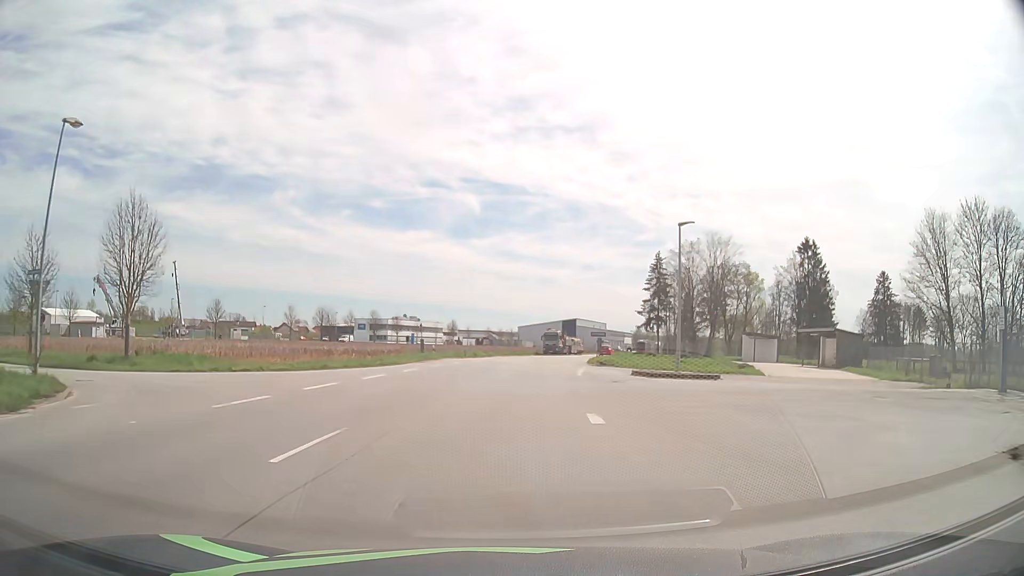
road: tertiary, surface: asphalt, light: Day
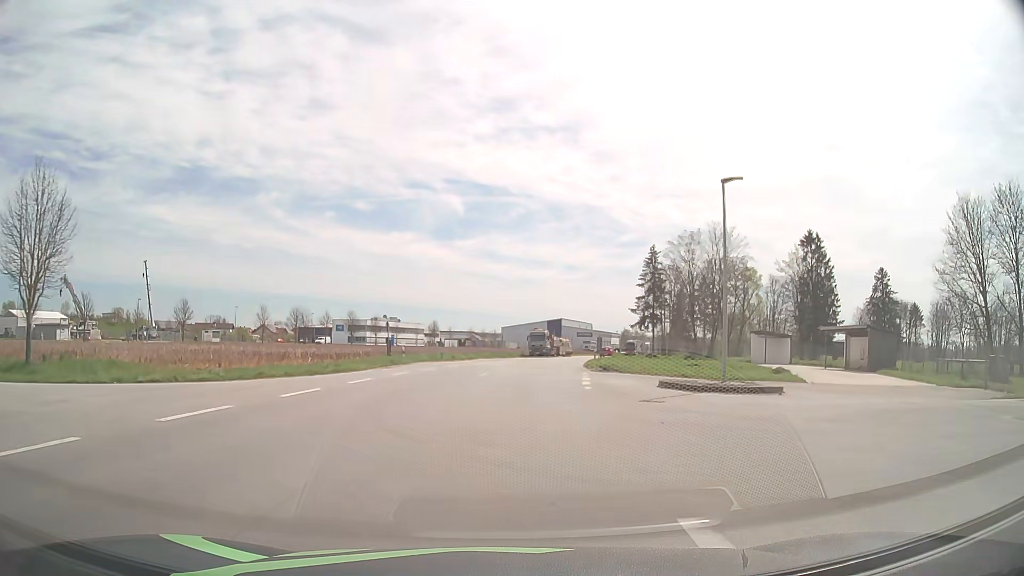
(+0.1, +7.7) m; +1°
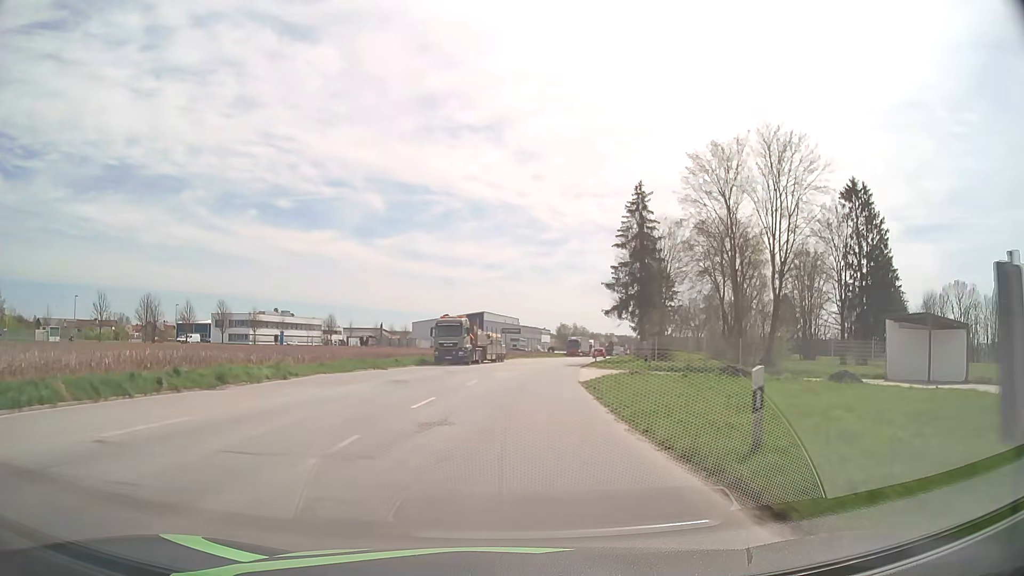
(+2.2, +37.3) m; +7°
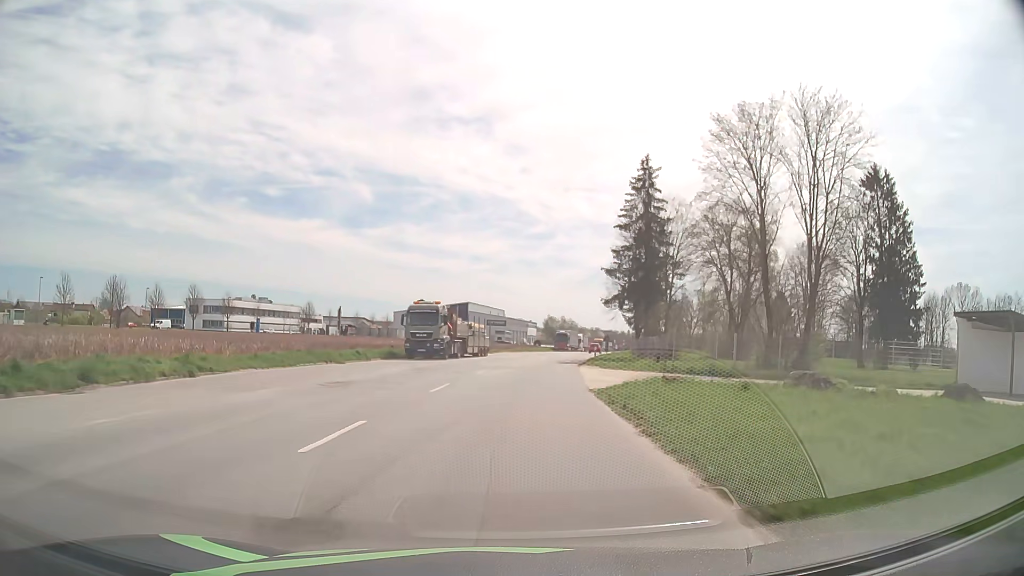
(+0.1, +7.4) m; +1°
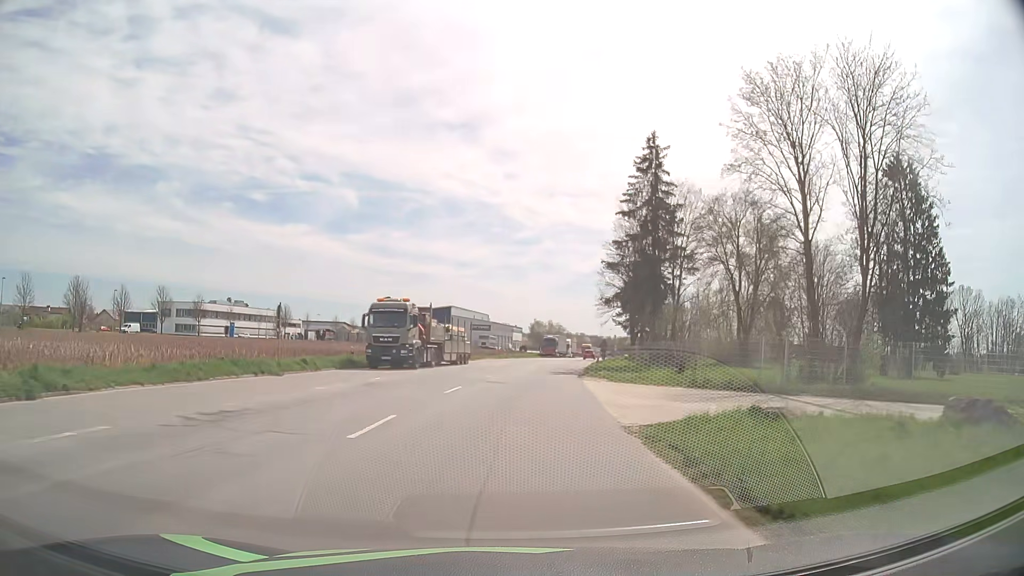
(+0.1, +7.4) m; +2°
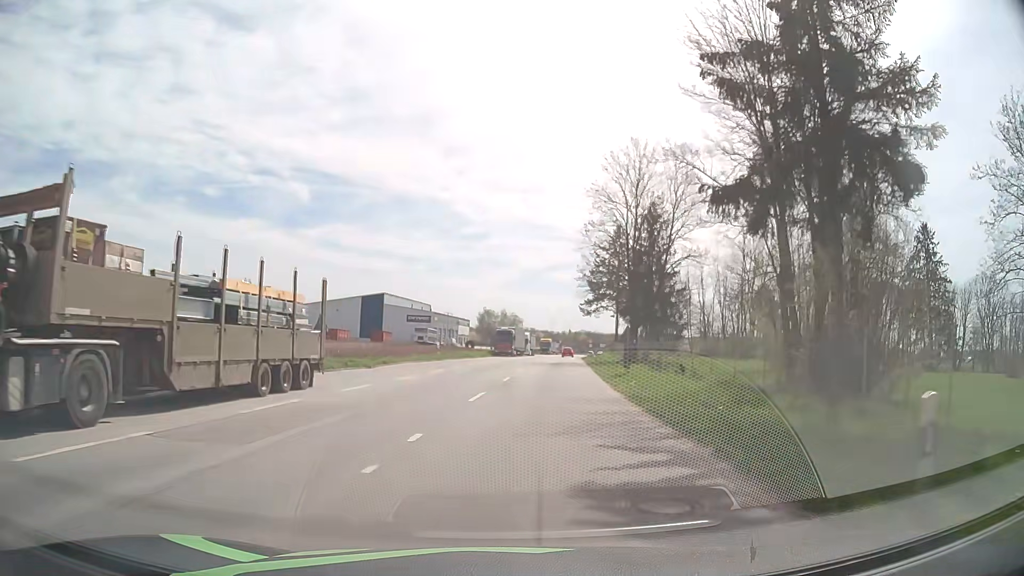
(+1.2, +29.7) m; +4°
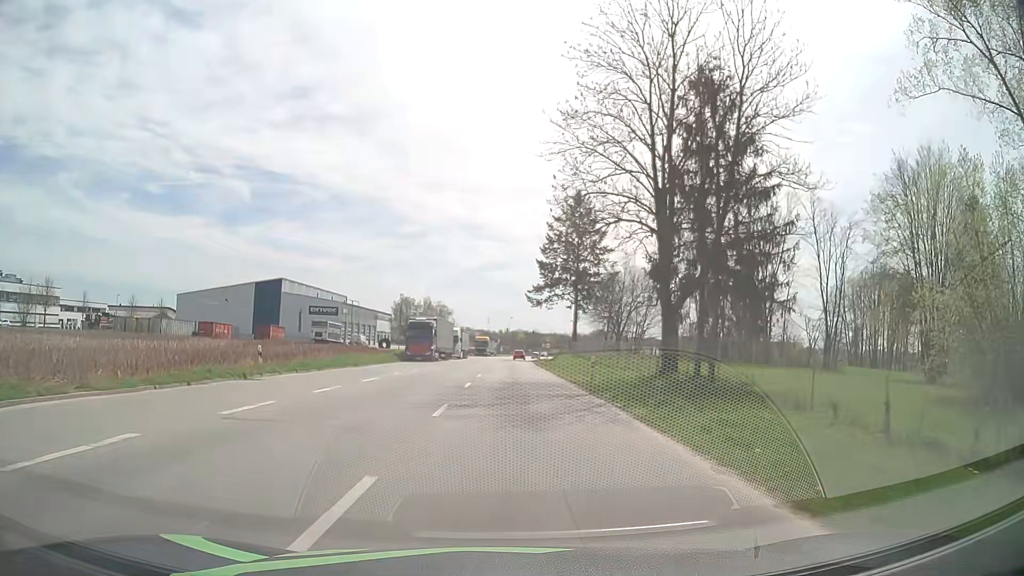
(+1.6, +29.9) m; +6°
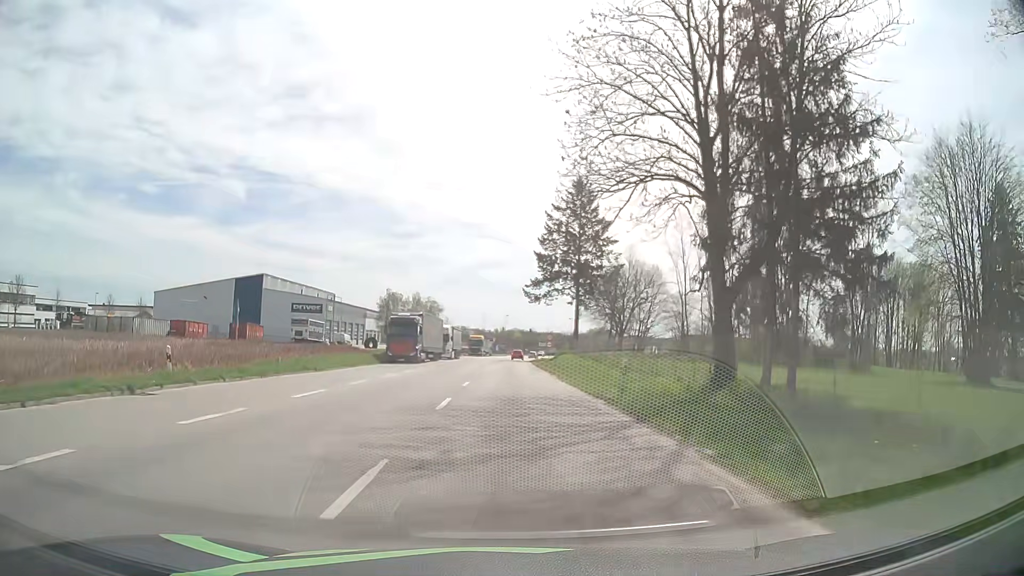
(+0.1, +7.5) m; +1°
(0, +10) (0, +20) (0, +30) (0, +40) (0, +50) (0, +60) (+1, +70) (+1, +80) (+1, +90) (+1, +100) m
